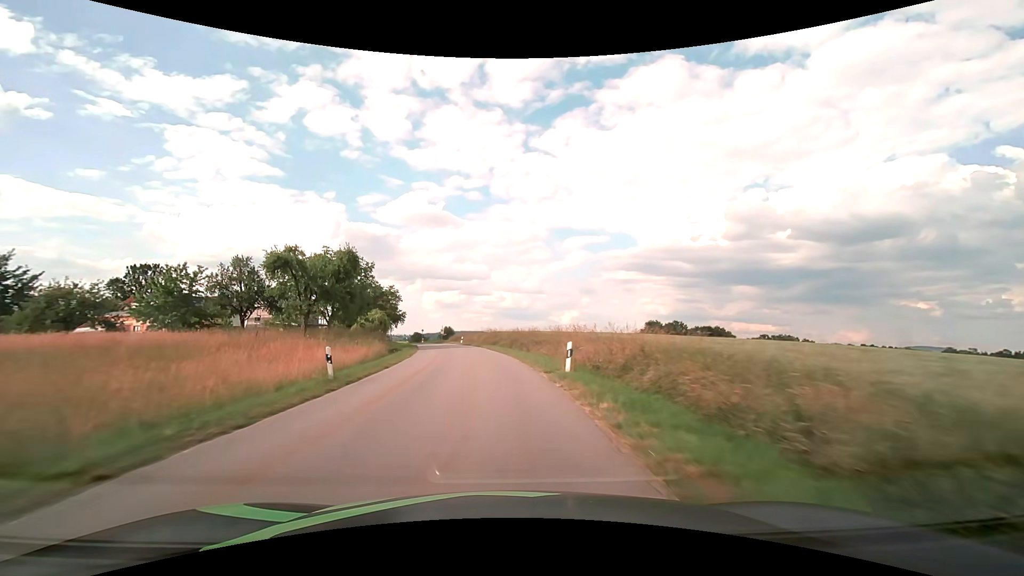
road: tertiary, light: Day
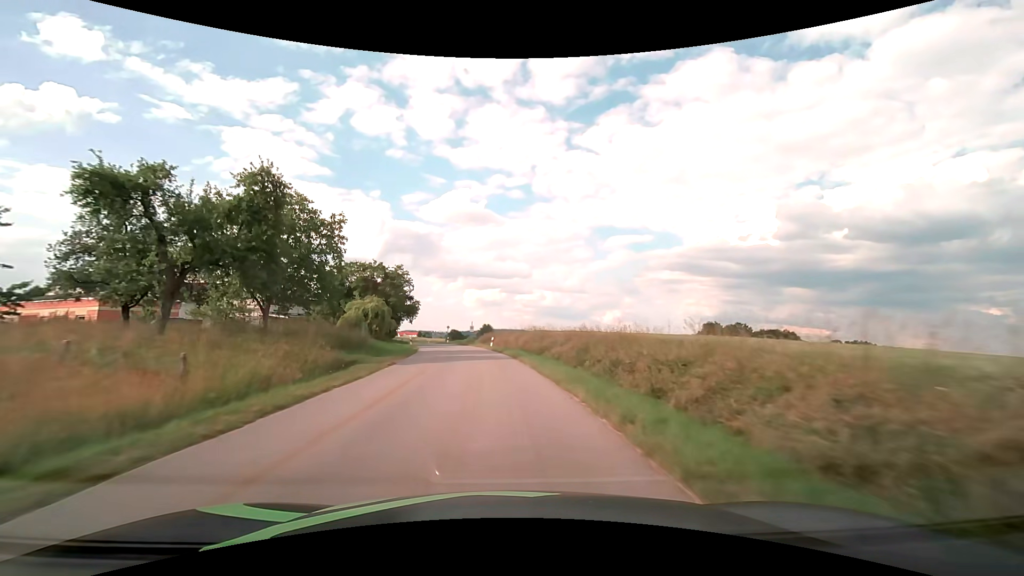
(-0.9, +21.5) m; -5°
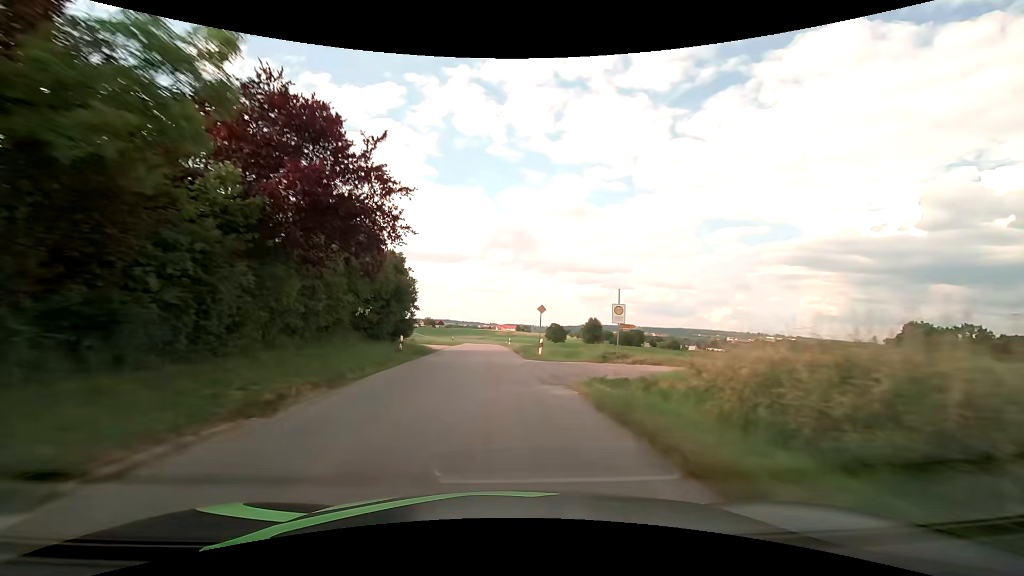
(-5.5, +53.8) m; -11°
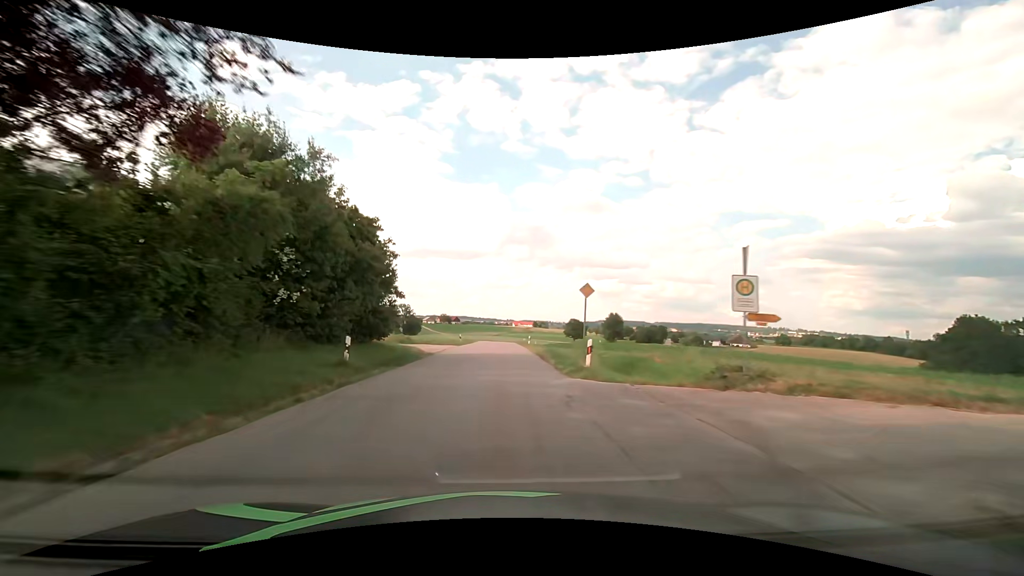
(-0.1, +10.9) m; -1°
(0, +10) (0, +20) (-1, +30) (-1, +40) (-1, +50) (-1, +60) (-1, +70) (-1, +80) (-1, +90) (0, +100) m
